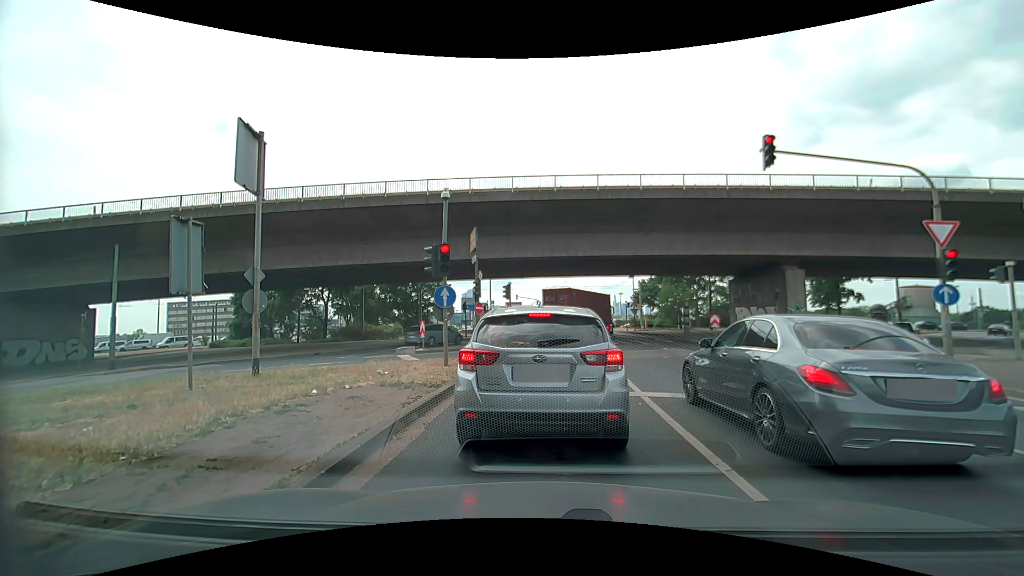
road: primary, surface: asphalt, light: Day
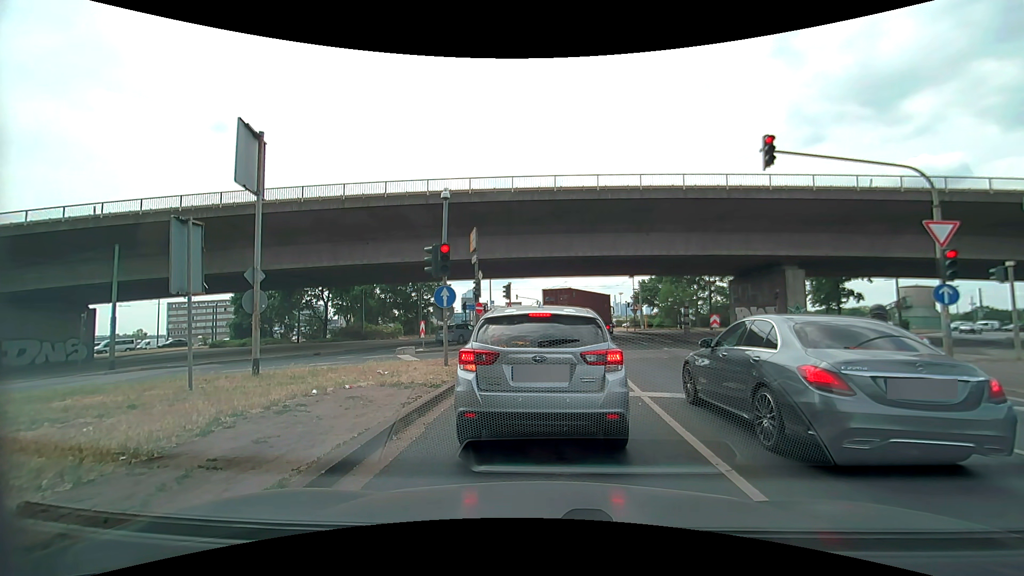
(0.0, 0.0) m; 0°
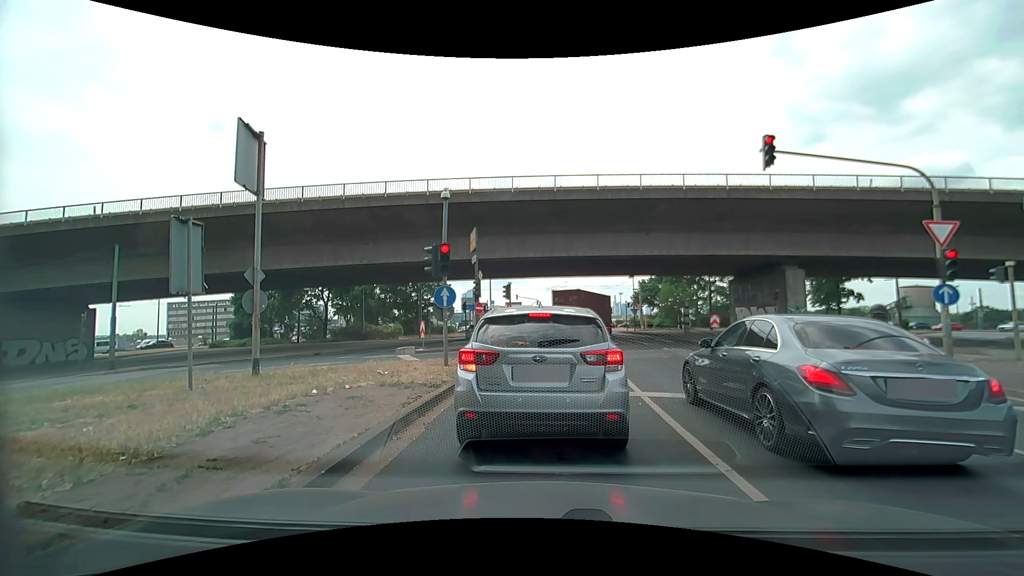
(0.0, 0.0) m; 0°
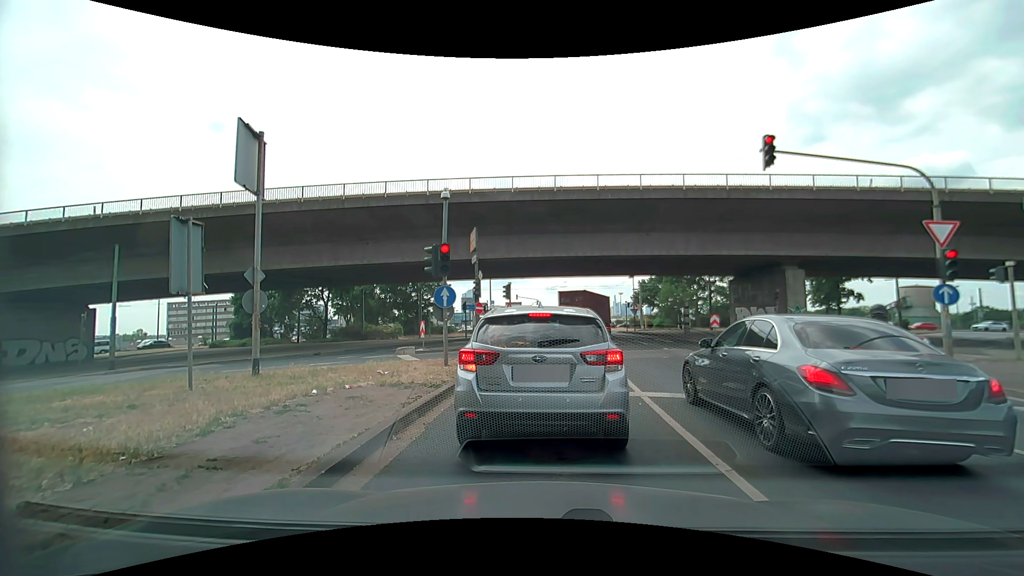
(0.0, 0.0) m; 0°
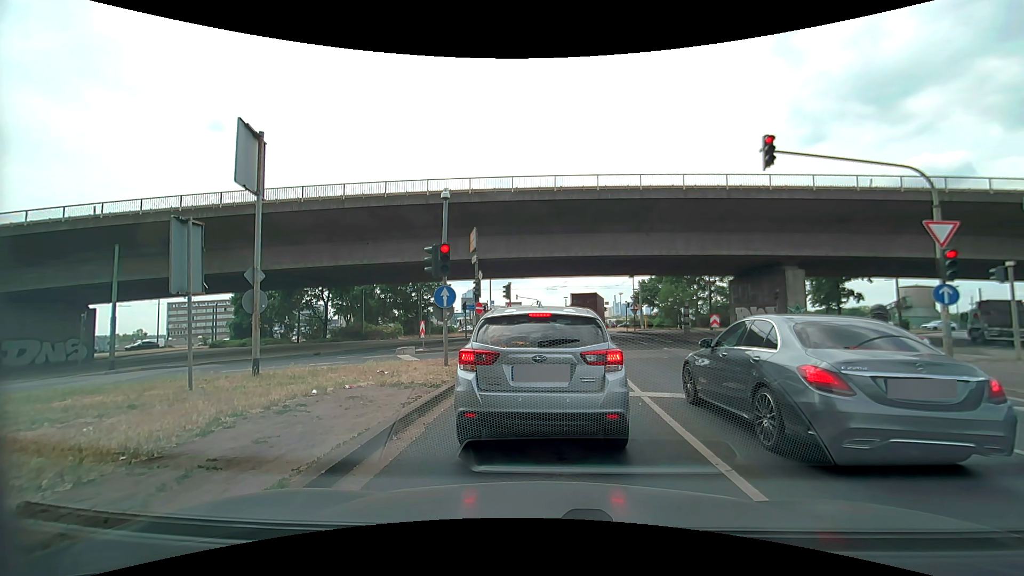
(0.0, 0.0) m; 0°
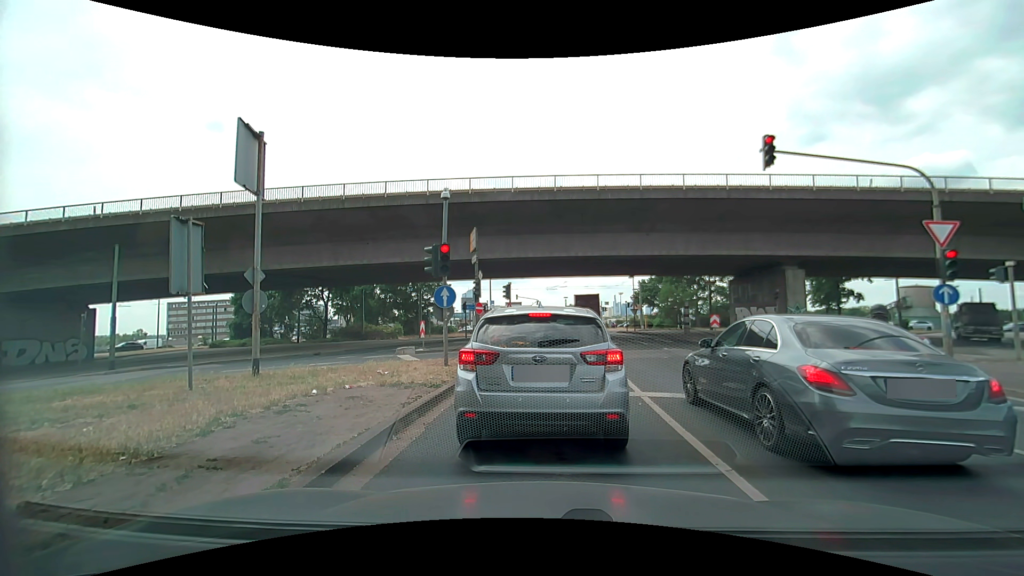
(0.0, 0.0) m; 0°
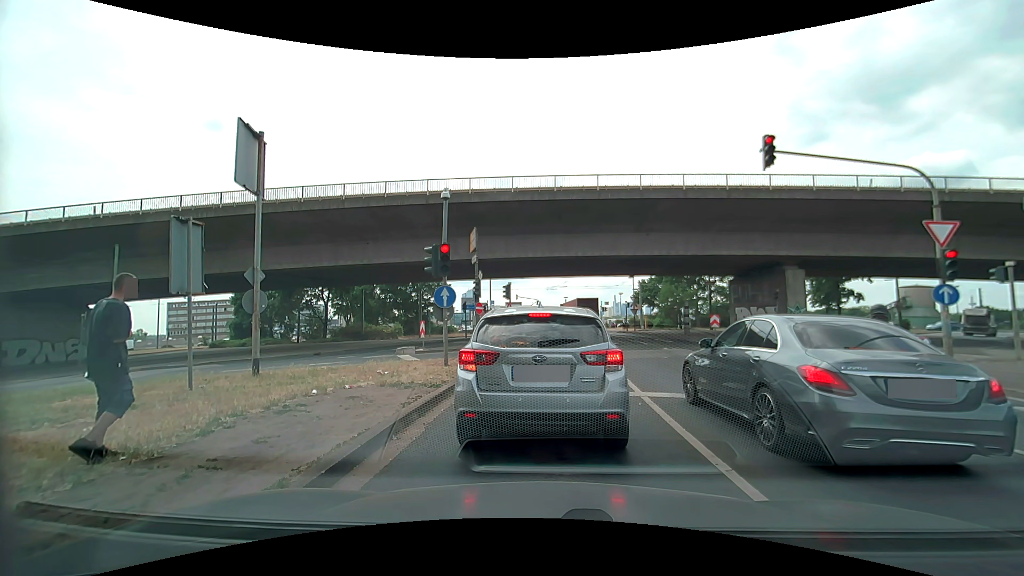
(0.0, 0.0) m; 0°
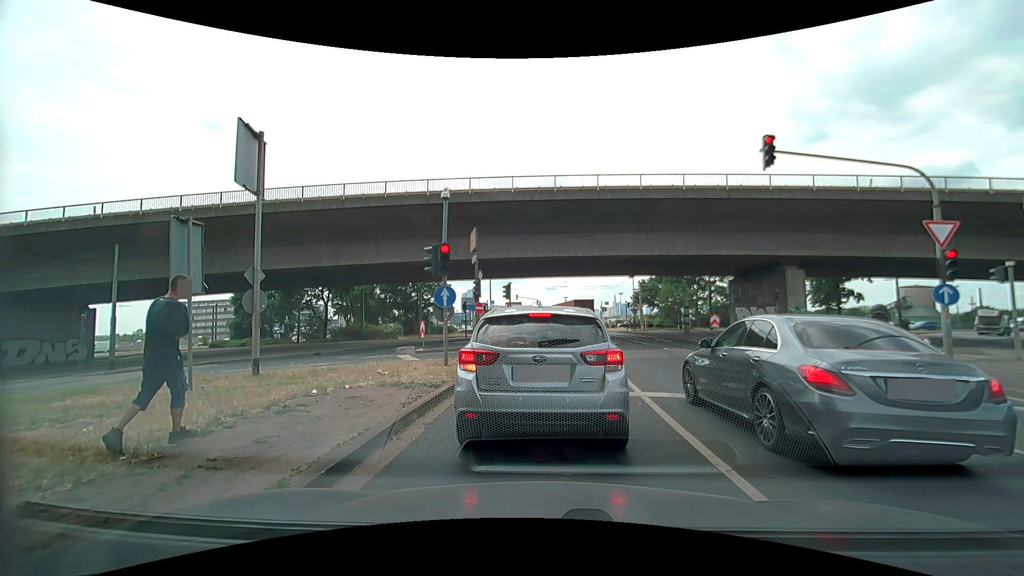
(0.0, 0.0) m; 0°
